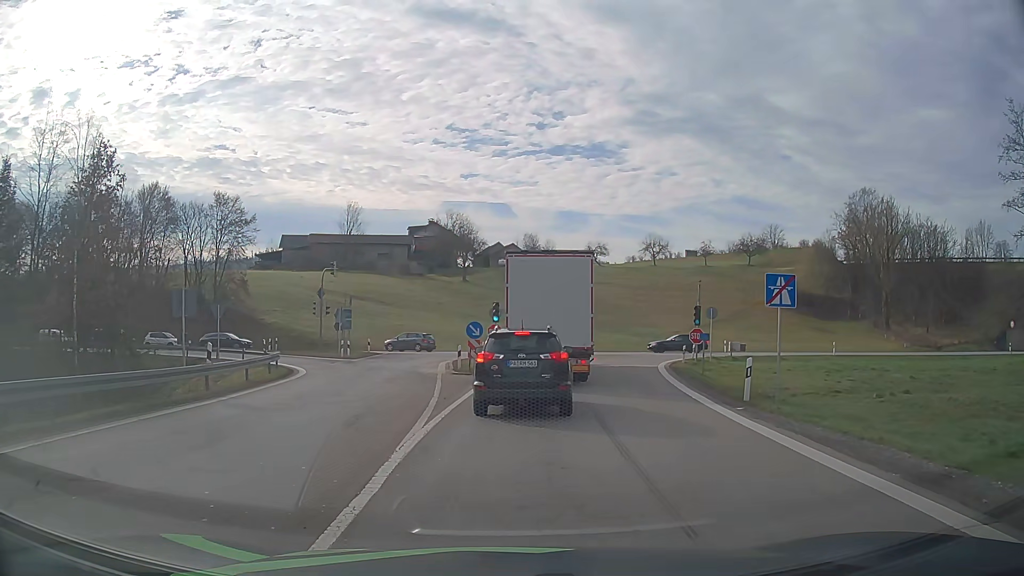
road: motorway_link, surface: asphalt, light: Day
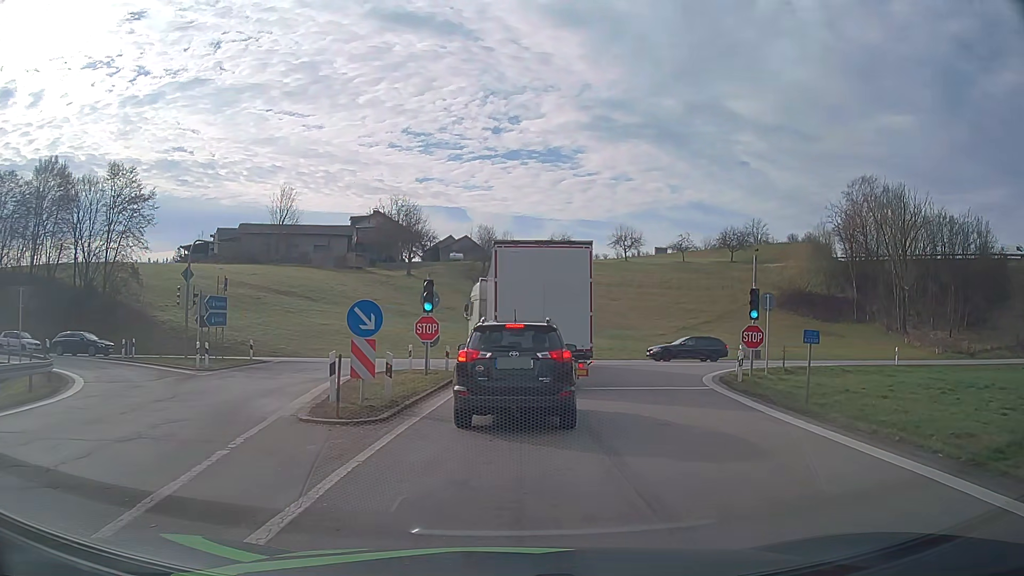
(+0.4, +15.4) m; +4°
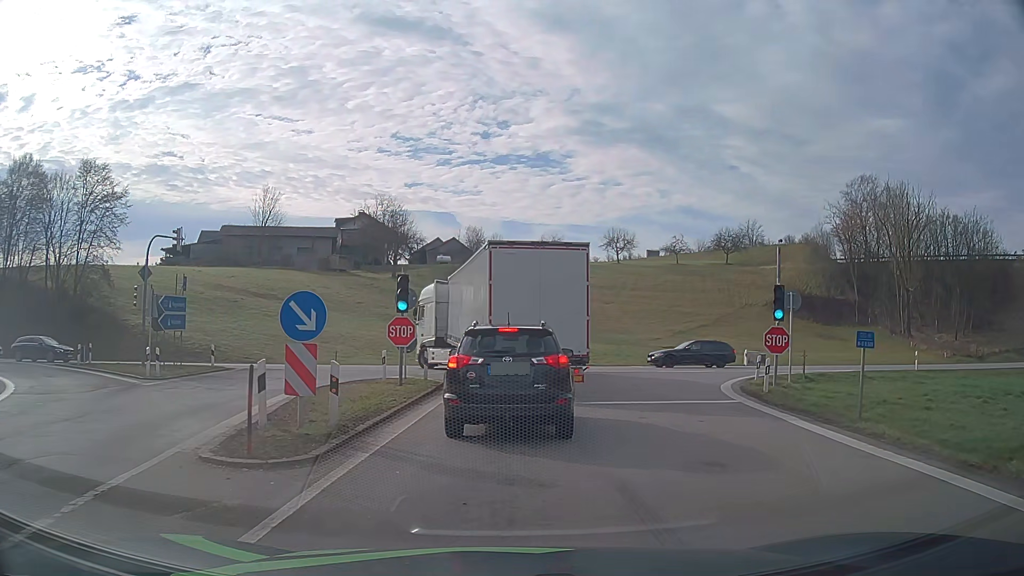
(0.0, +3.4) m; +1°
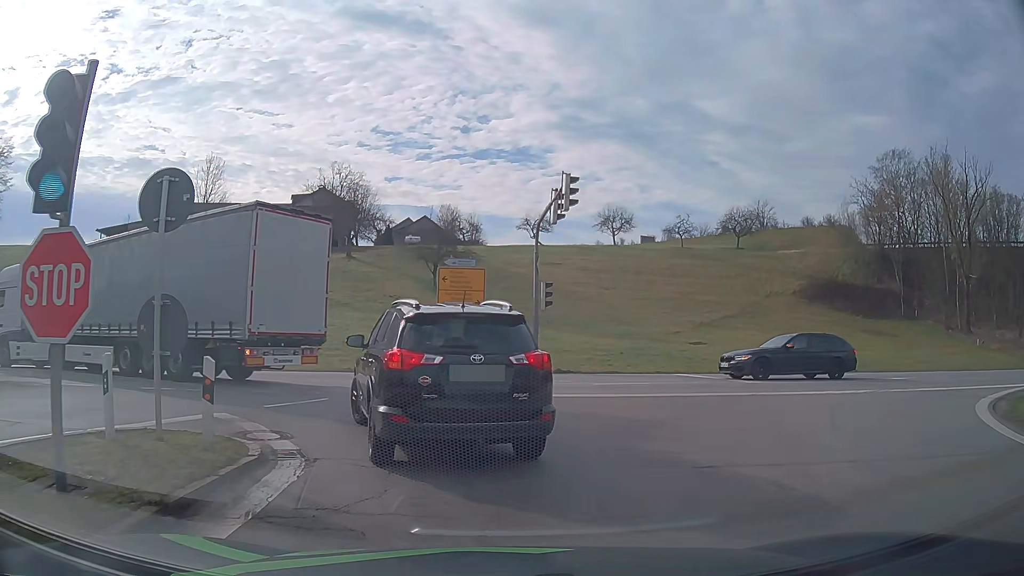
(+0.3, +15.3) m; +2°
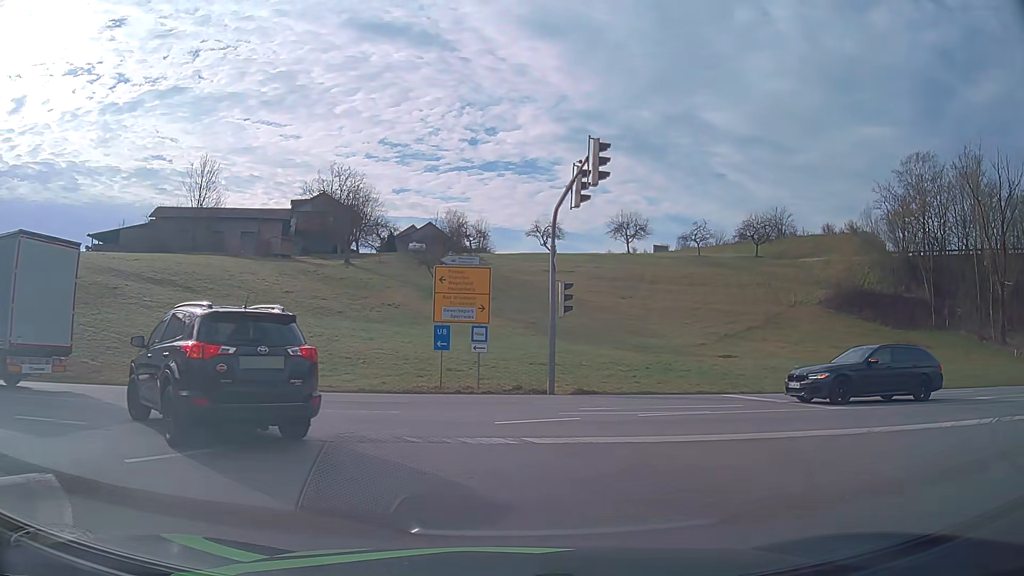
(0.0, +4.8) m; 0°
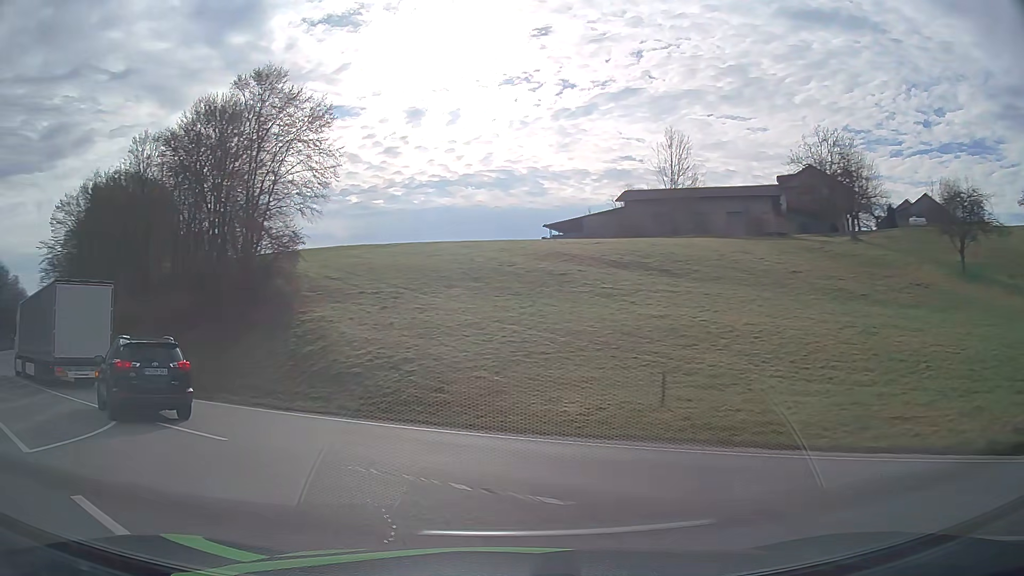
(-3.5, +11.2) m; -42°
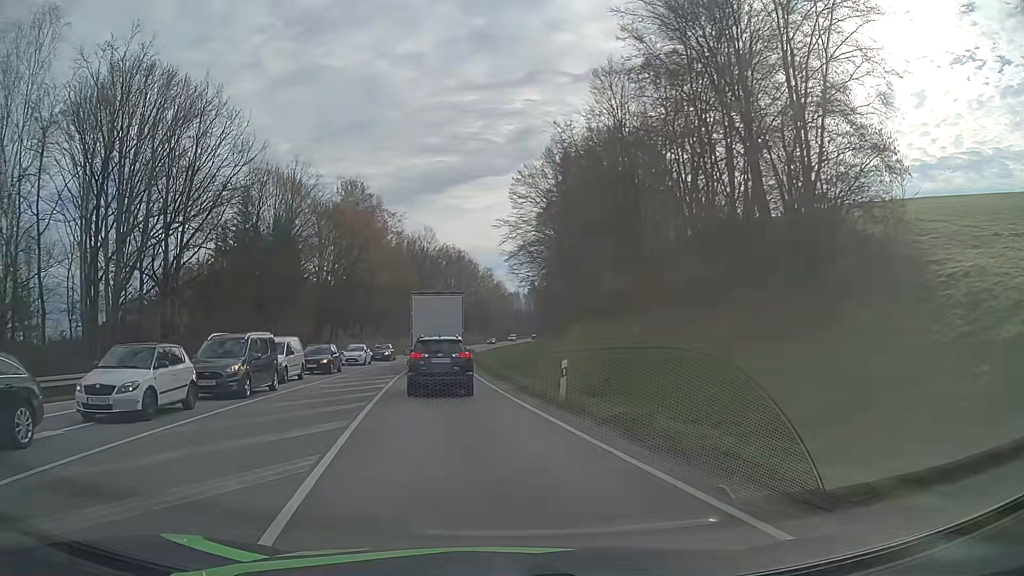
(-6.8, +14.5) m; -44°
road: primary
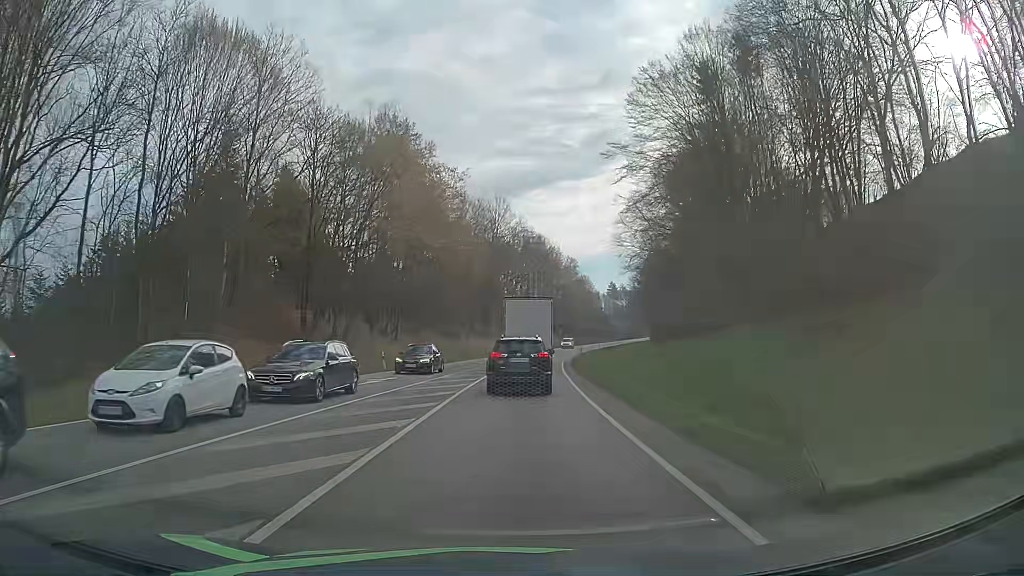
(-3.0, +31.5) m; -6°
(0, +10) (0, +20) (+1, +30) (+1, +40) (+2, +50) (+3, +60) (+4, +70) (+6, +80) (+7, +90) (+9, +99) m
